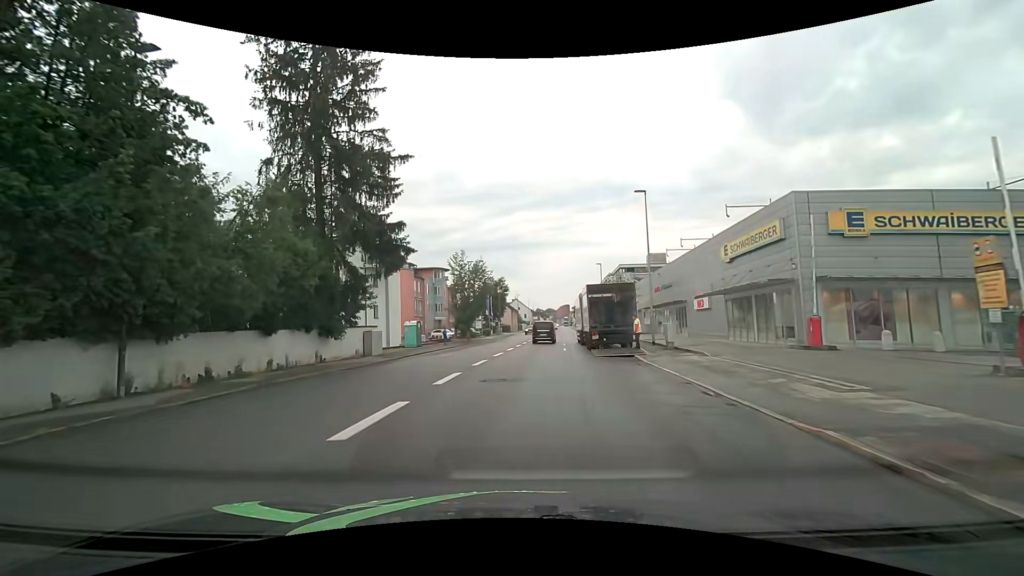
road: tertiary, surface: asphalt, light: Day
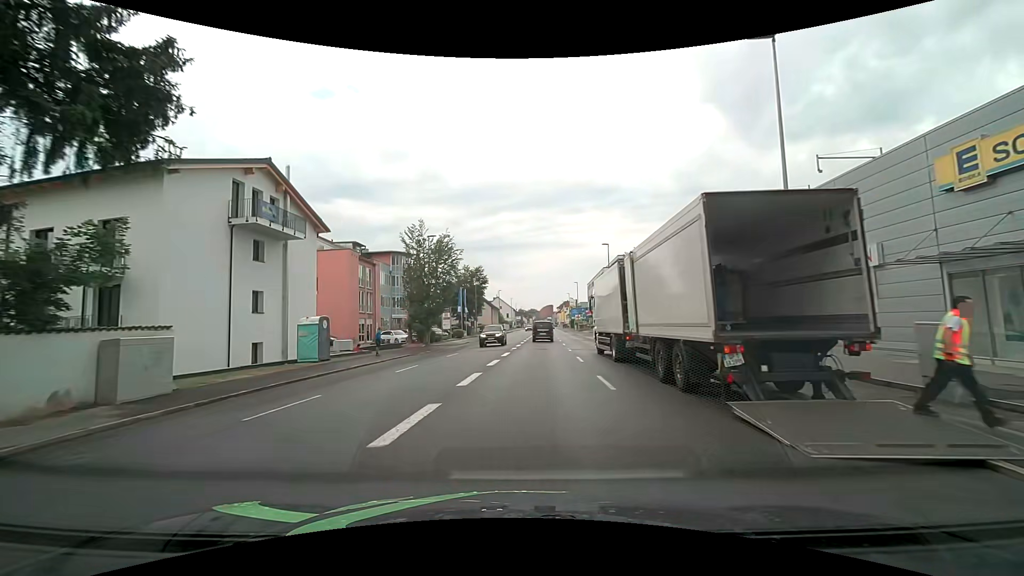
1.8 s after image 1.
(+0.1, +18.4) m; +2°
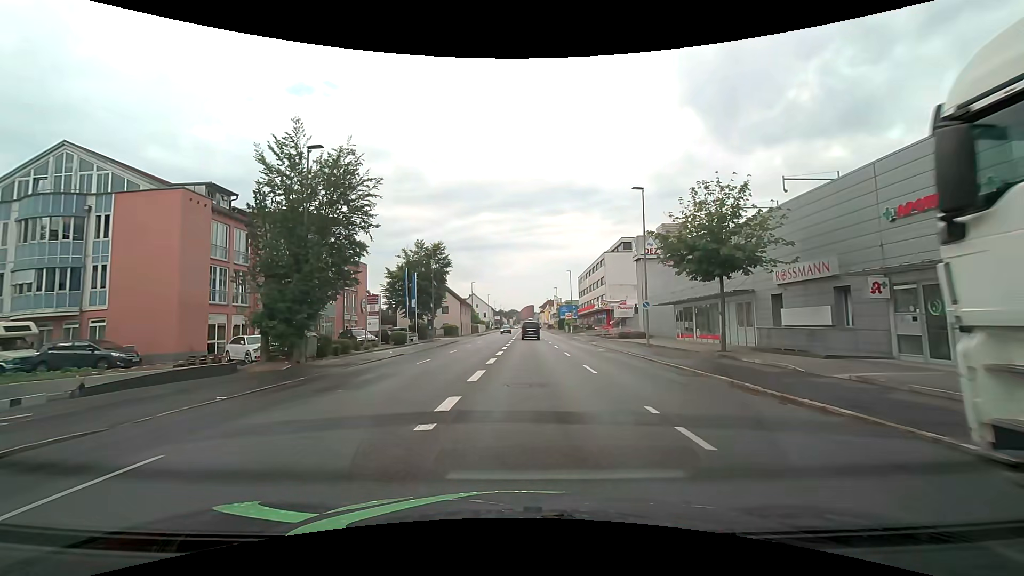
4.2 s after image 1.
(+0.5, +23.1) m; +2°
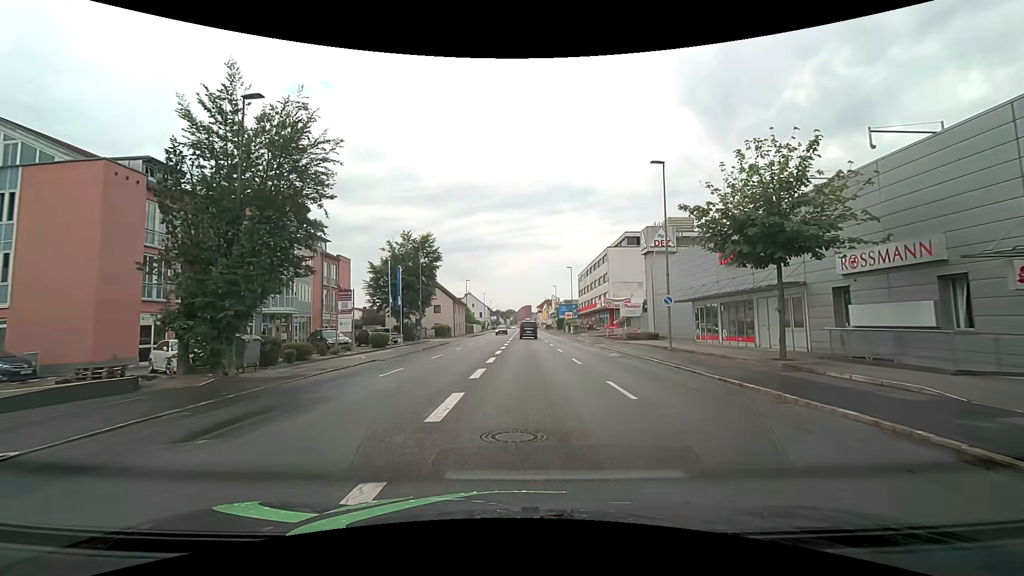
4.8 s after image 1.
(0.0, +5.3) m; 0°
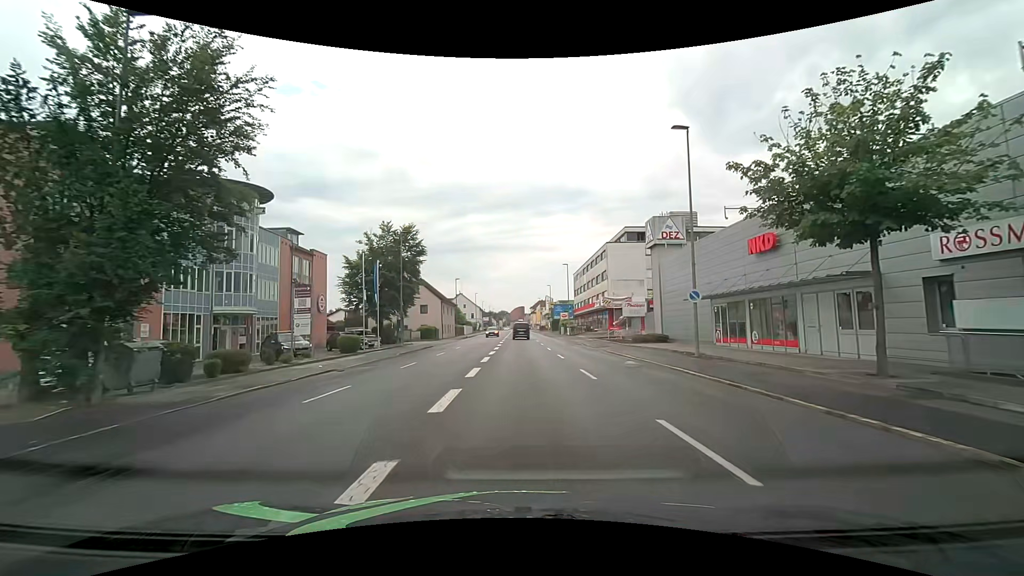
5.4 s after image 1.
(+0.1, +5.1) m; +1°
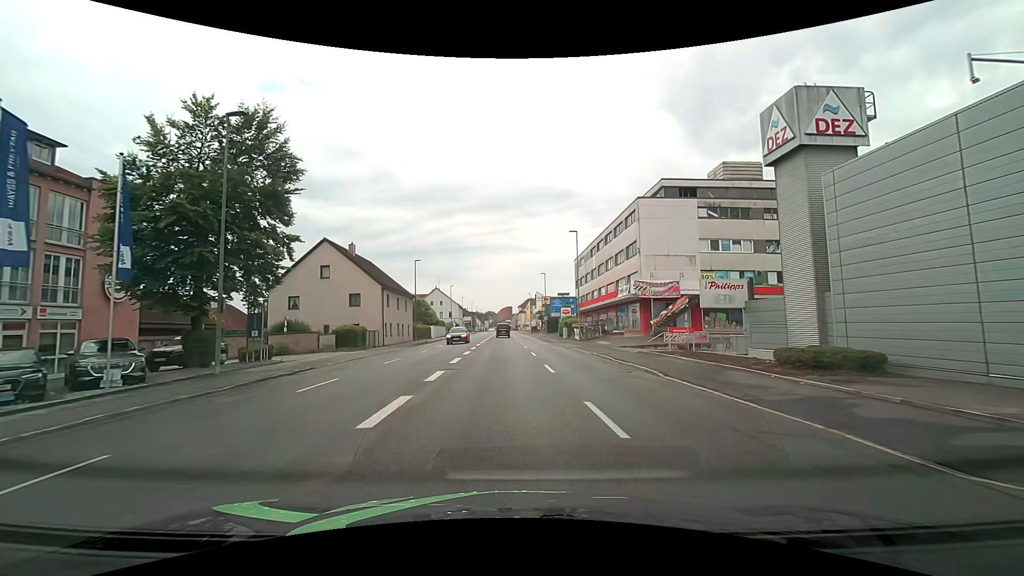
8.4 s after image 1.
(+0.5, +25.1) m; +2°
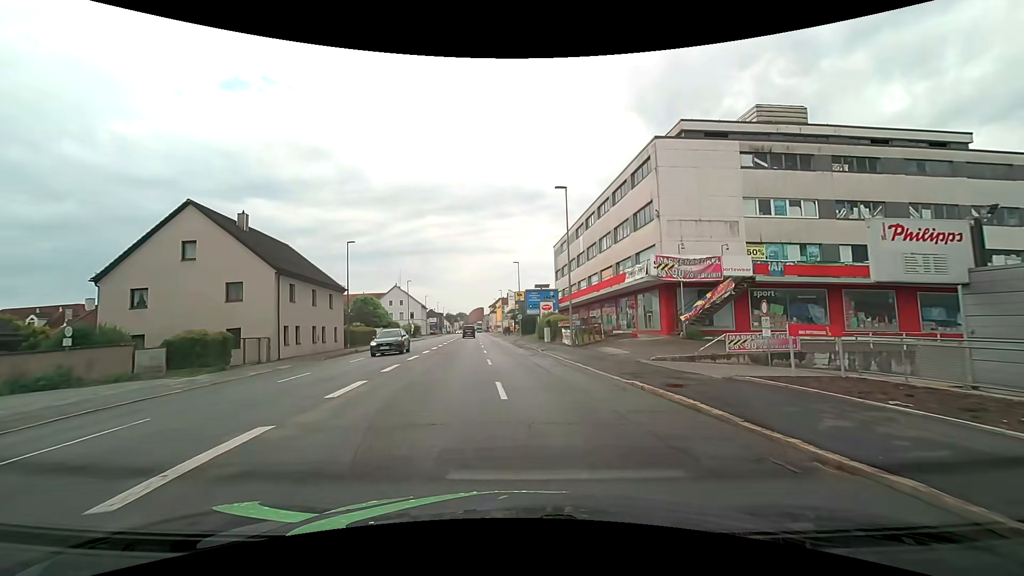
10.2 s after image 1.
(+0.4, +14.9) m; +3°
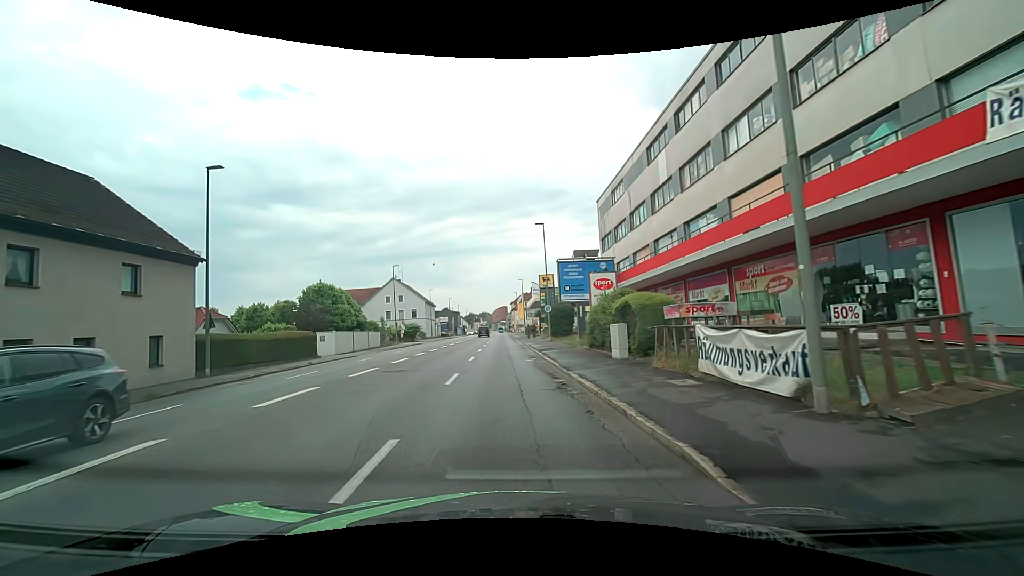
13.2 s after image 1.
(0.0, +24.4) m; -2°
(0, +10) (-1, +20) (-1, +30) (-2, +40) (-2, +50) (-3, +60) (-3, +70) (-4, +80) (-4, +90) (-5, +100) m
